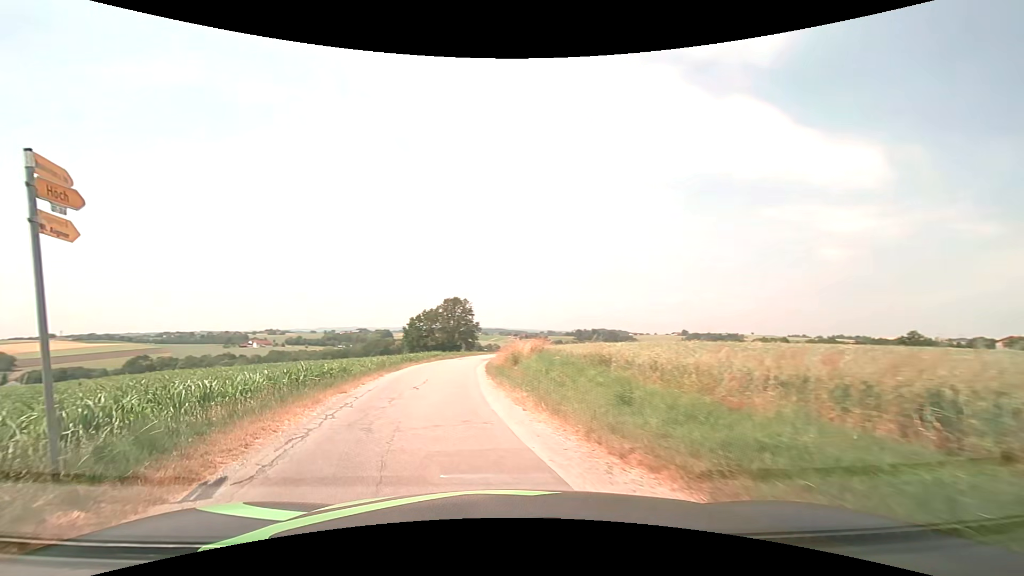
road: unclassified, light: Day
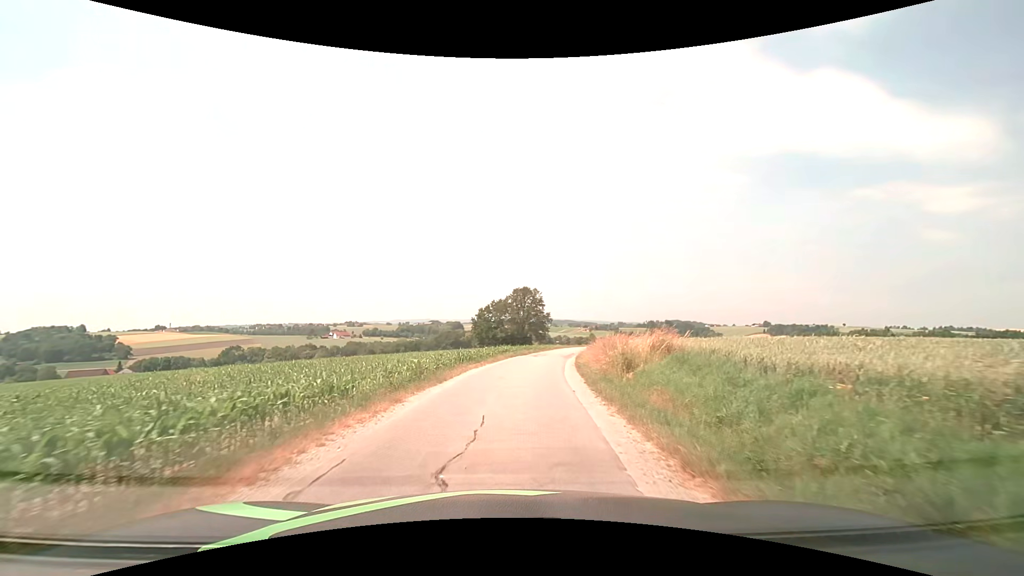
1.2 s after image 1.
(-1.4, +10.0) m; -10°
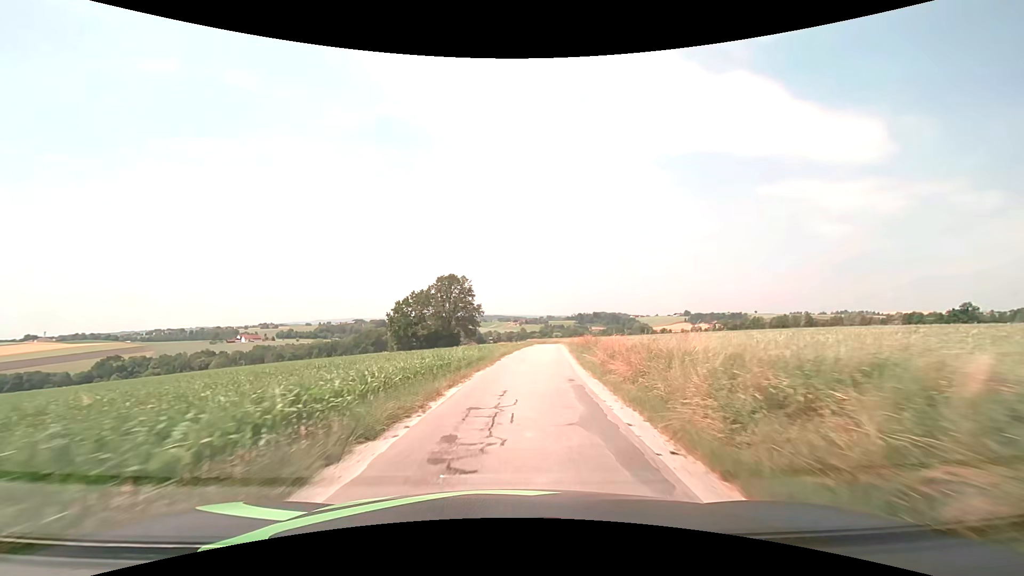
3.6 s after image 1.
(+1.2, +29.6) m; +7°
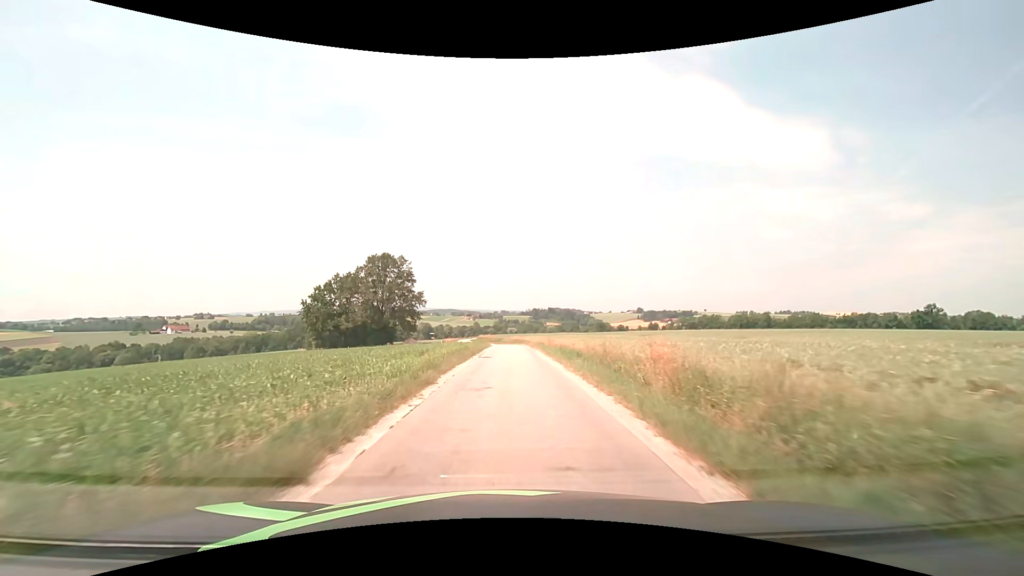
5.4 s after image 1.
(+1.8, +28.8) m; +6°
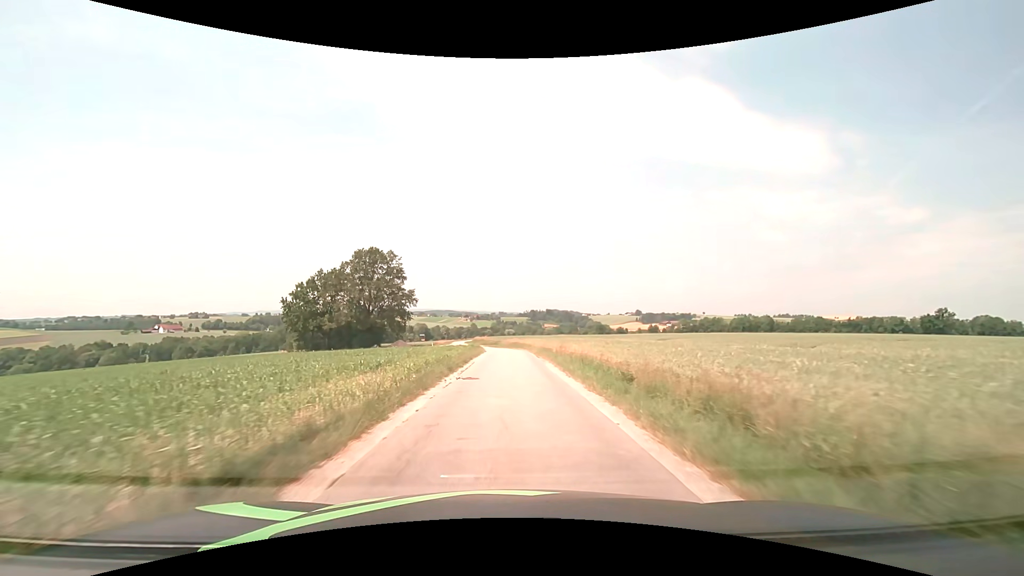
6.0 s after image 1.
(0.0, +9.8) m; 0°
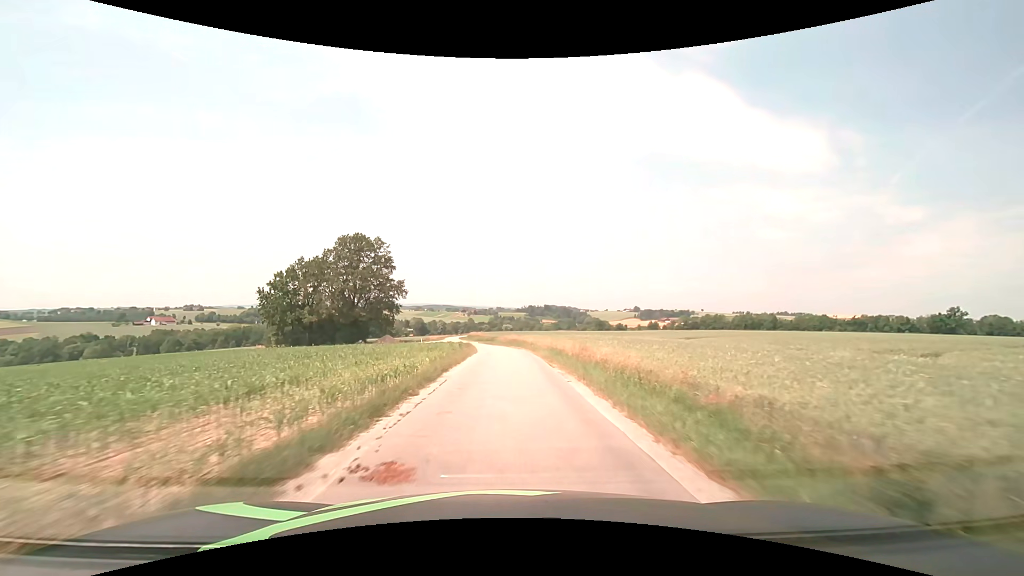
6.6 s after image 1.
(0.0, +9.9) m; 0°
